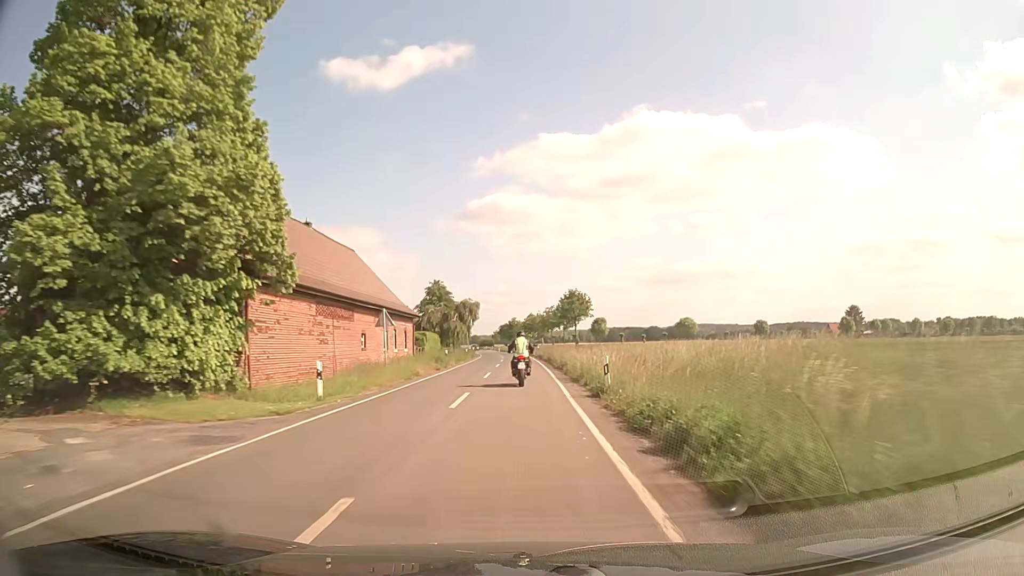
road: secondary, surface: asphalt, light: Day
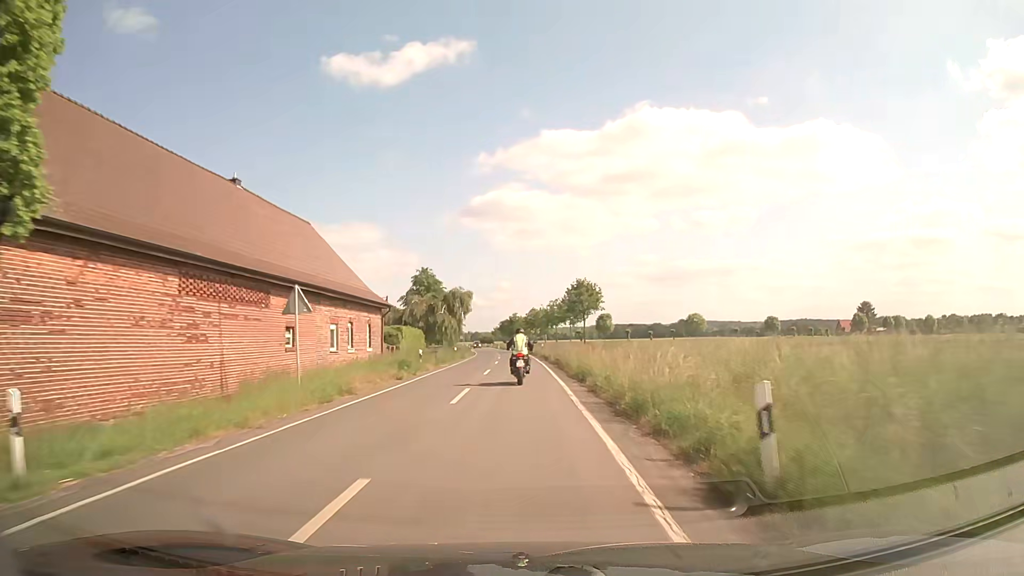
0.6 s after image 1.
(0.0, +11.5) m; 0°
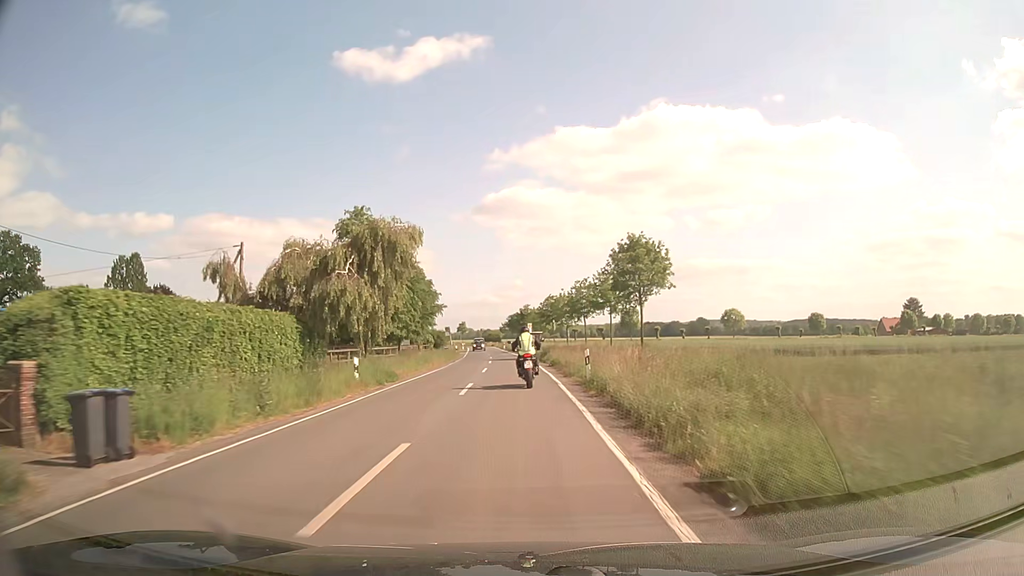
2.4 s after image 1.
(-0.2, +34.2) m; -1°
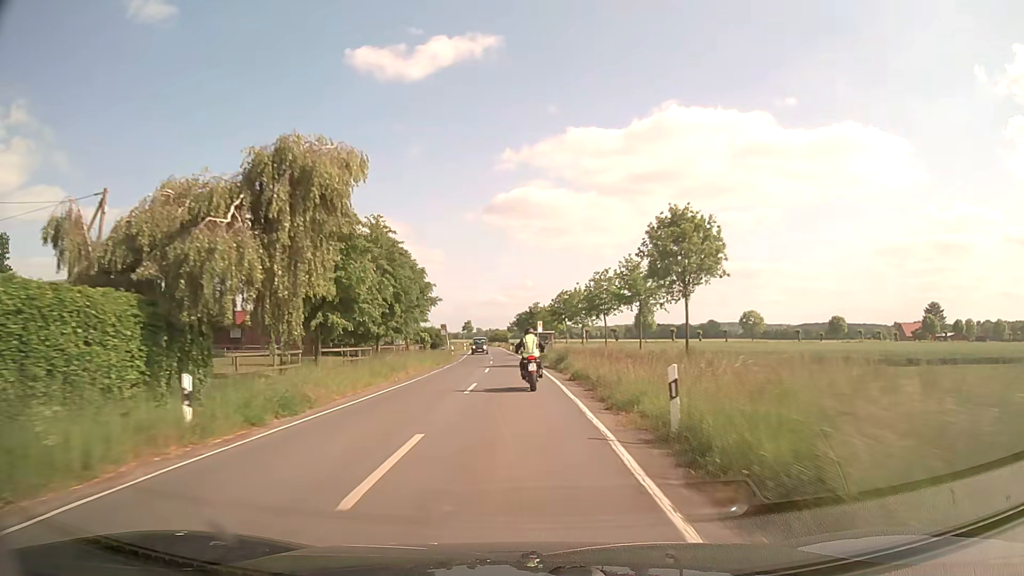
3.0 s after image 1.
(-0.1, +11.2) m; -1°
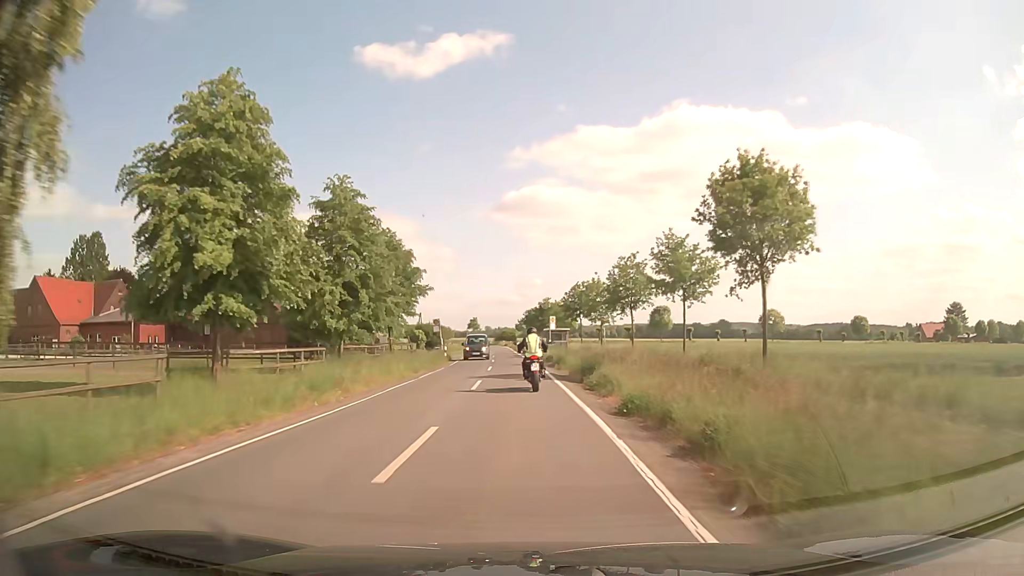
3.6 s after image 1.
(0.0, +11.1) m; -1°
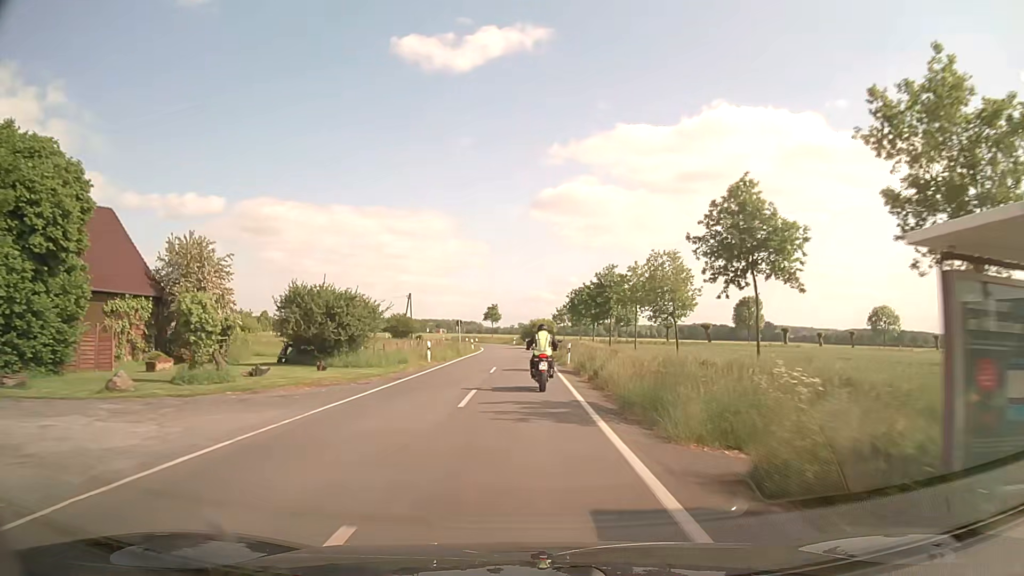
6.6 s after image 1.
(-1.4, +54.6) m; -3°
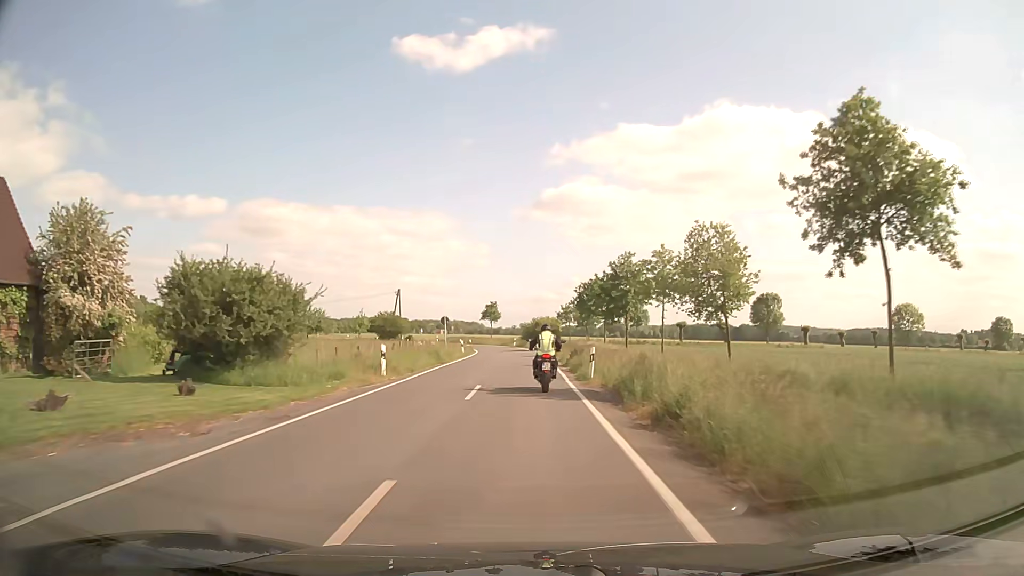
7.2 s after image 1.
(+0.1, +10.7) m; 0°
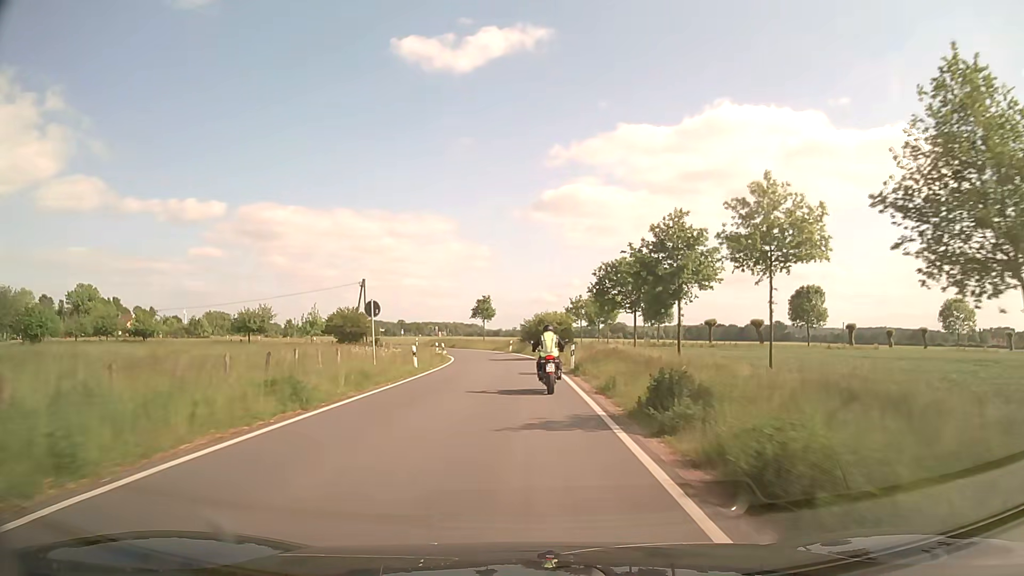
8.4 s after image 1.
(+0.1, +21.2) m; 0°
(0, +10) (0, +20) (0, +30) (0, +40) (-2, +50) (-4, +60) (-6, +69) (-10, +79) (-14, +88) (-20, +96) m
